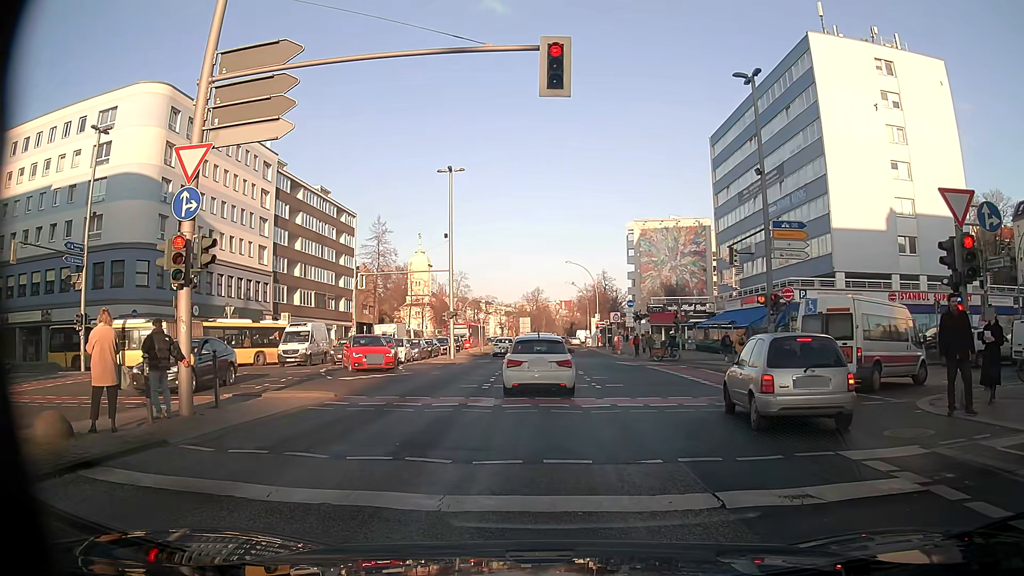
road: secondary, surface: asphalt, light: Day
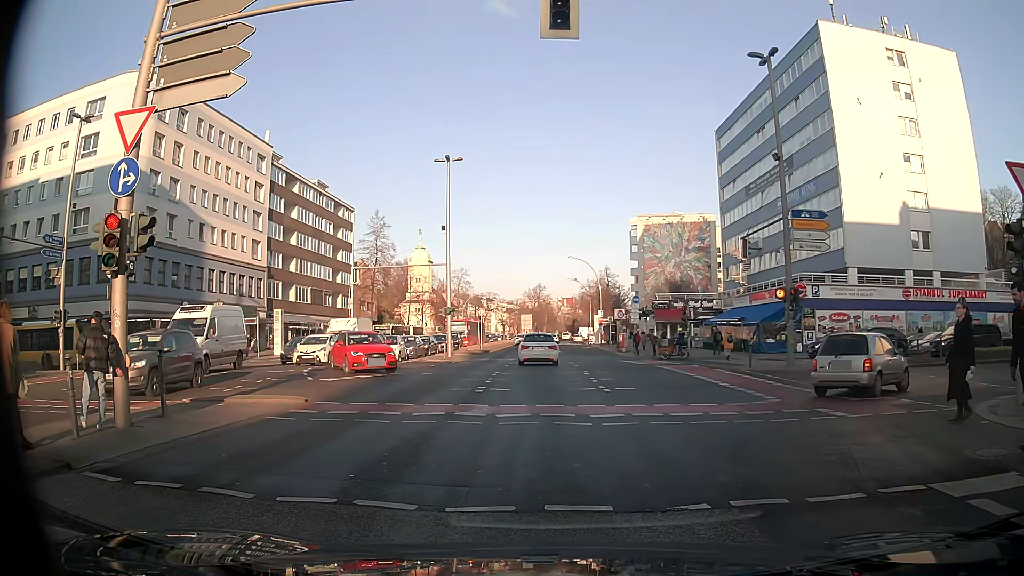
(0.0, +2.1) m; 0°
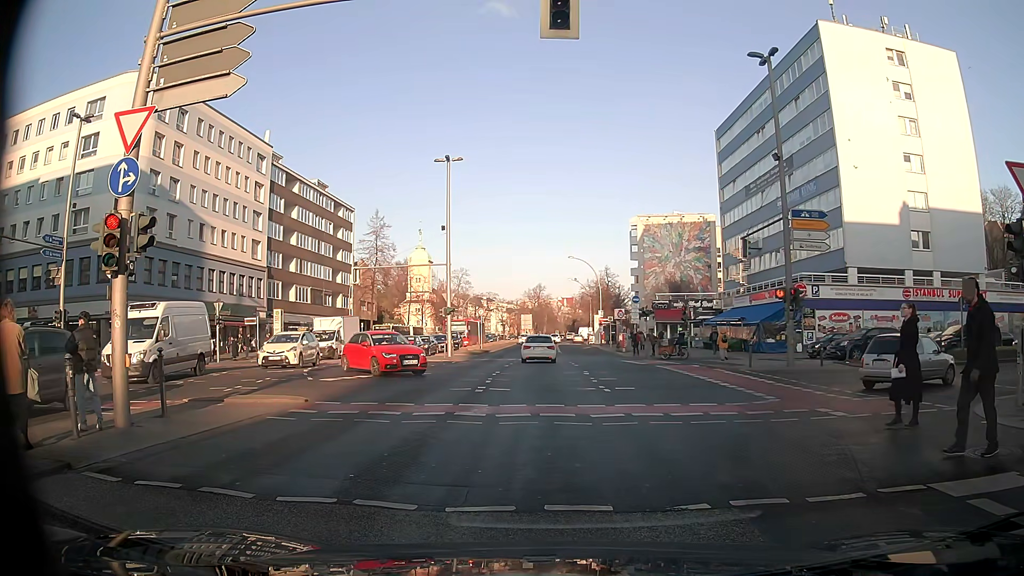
(0.0, 0.0) m; 0°
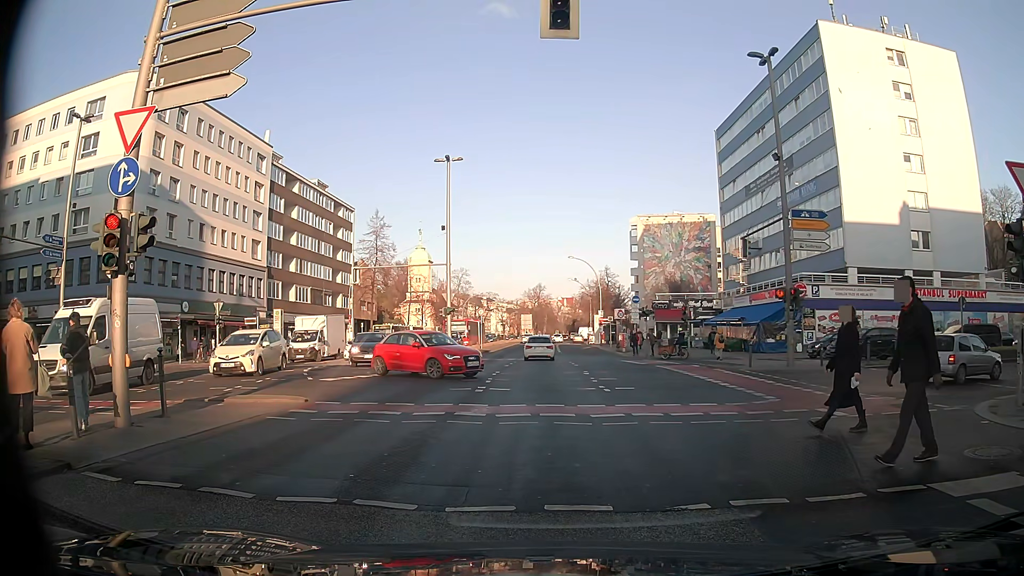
(0.0, 0.0) m; 0°
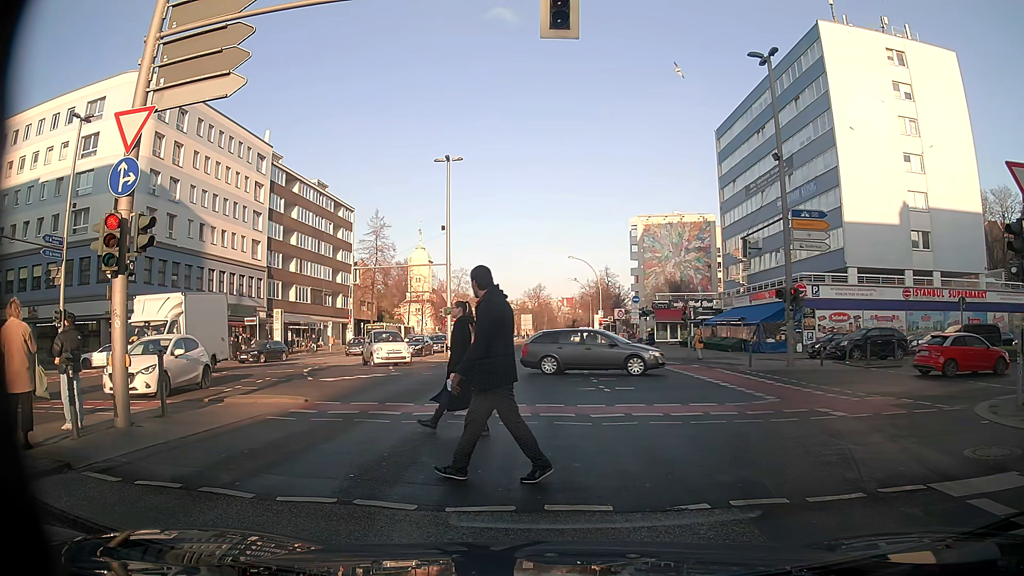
(0.0, 0.0) m; 0°
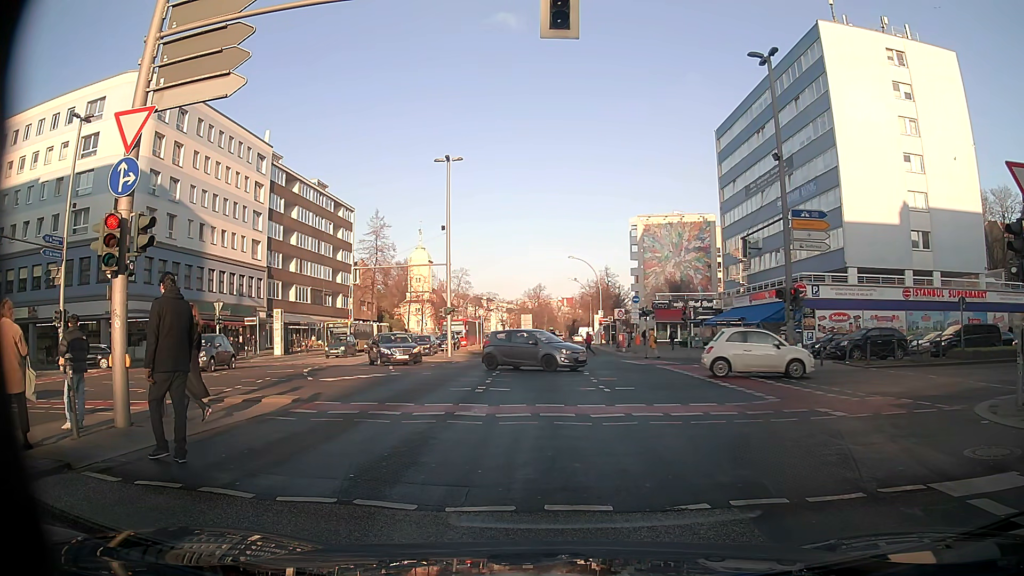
(0.0, 0.0) m; 0°
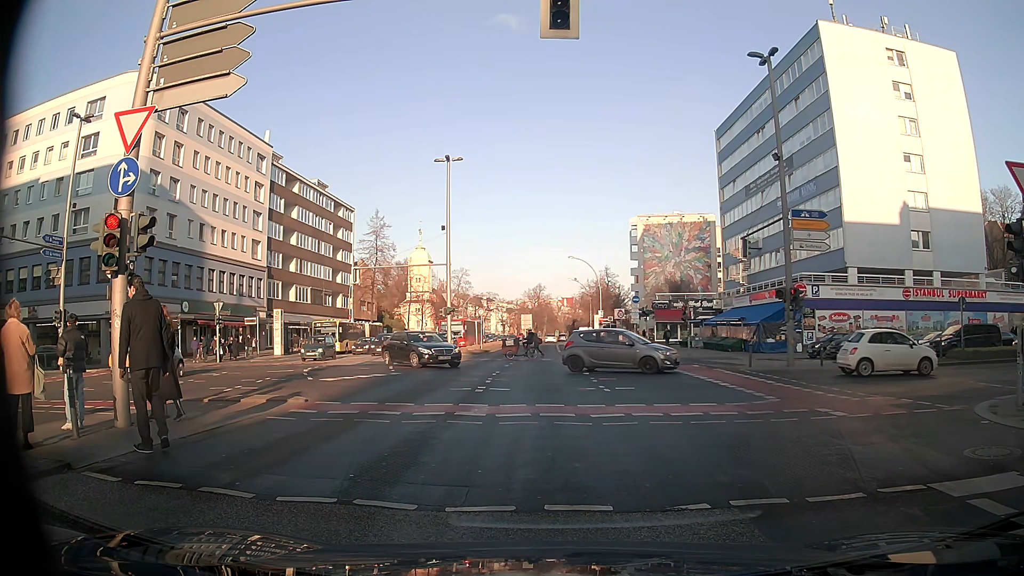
(0.0, 0.0) m; 0°
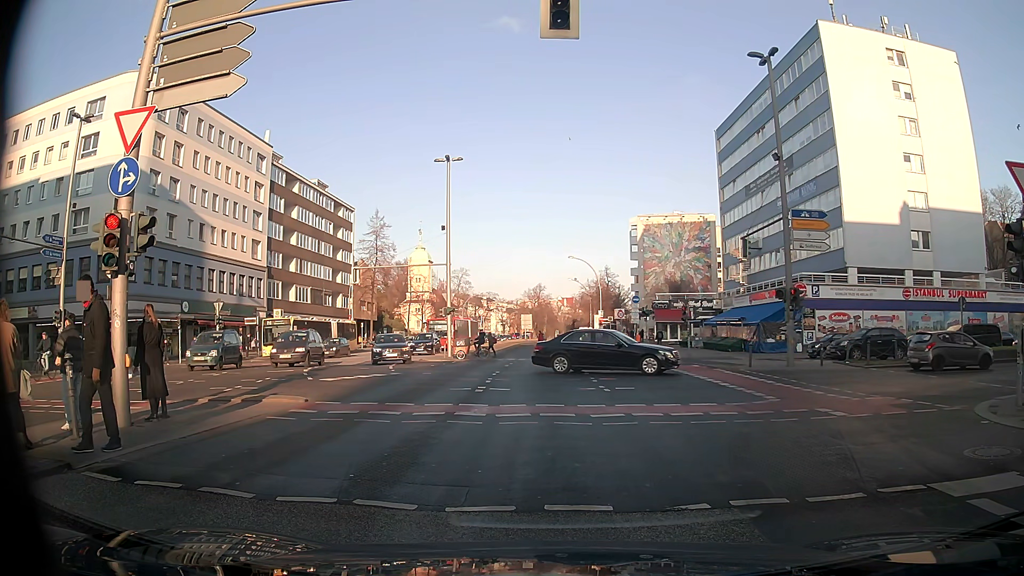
(0.0, 0.0) m; 0°
(0, +10) (0, +20) (0, +30) (0, +40) (0, +50) (0, +60) (0, +70) (0, +80) (0, +90) (+1, +100) m
